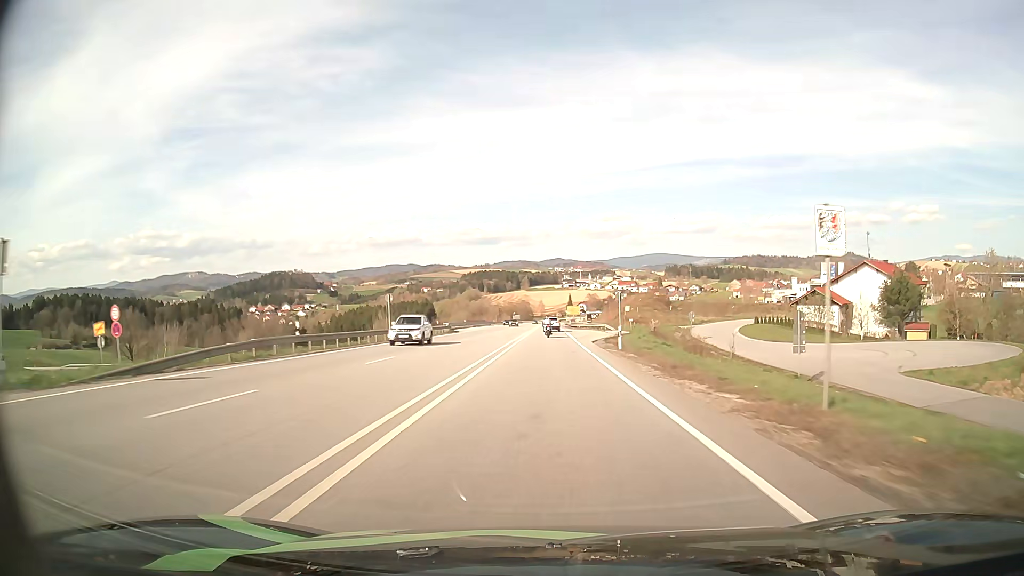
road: primary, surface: asphalt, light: Day
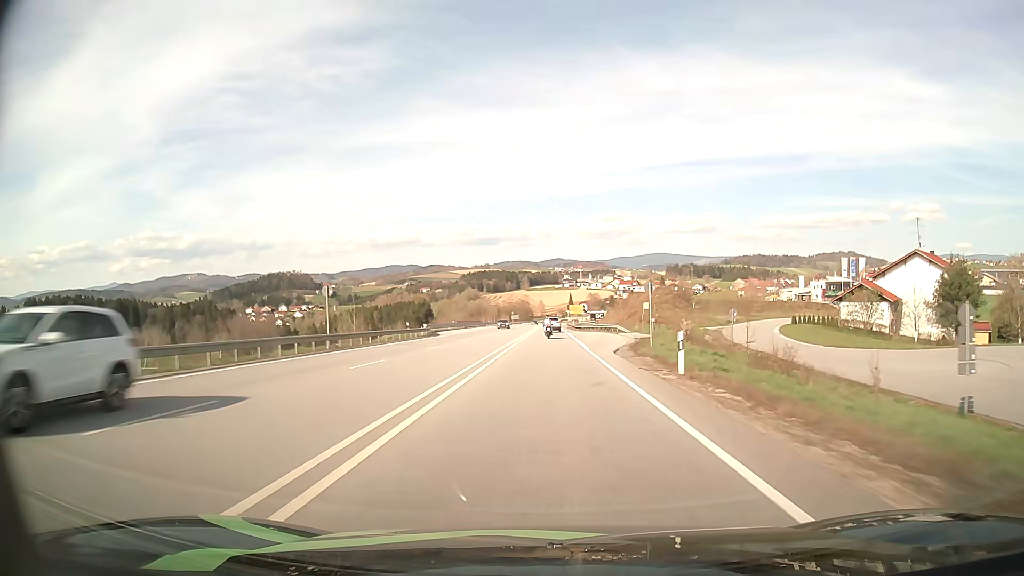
(0.0, +13.7) m; 0°
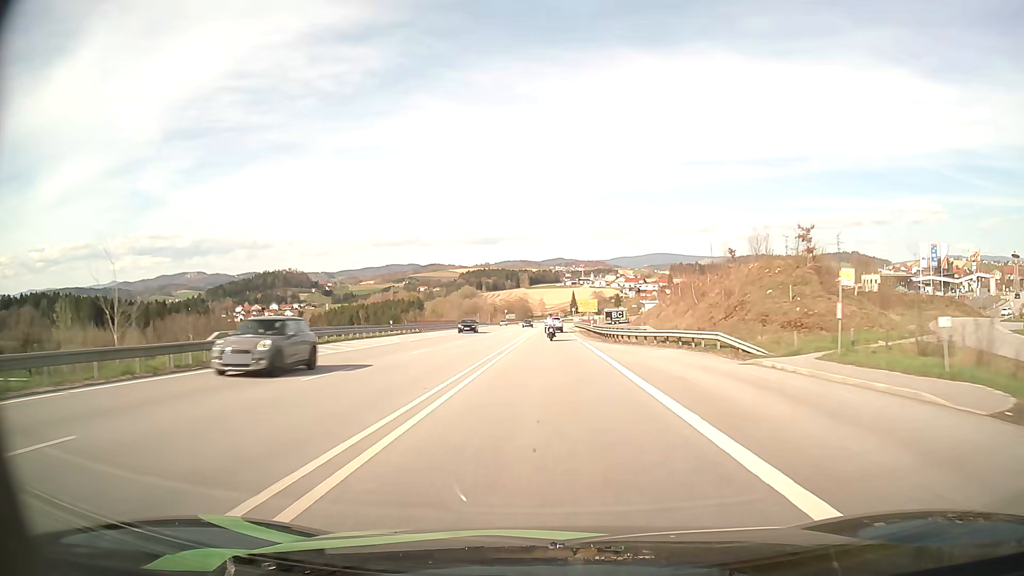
(0.0, +40.1) m; 0°
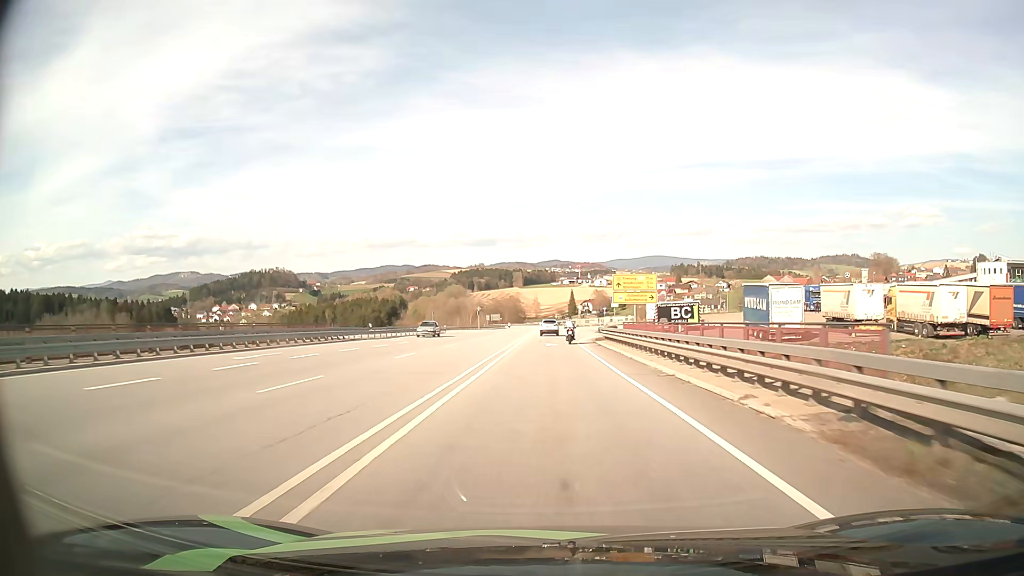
(+0.2, +62.3) m; +1°
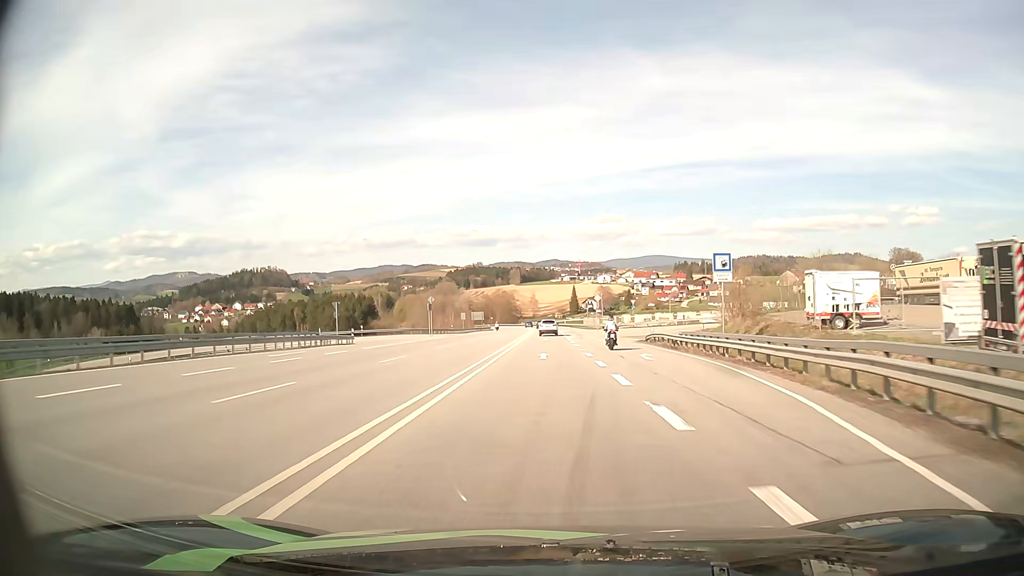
(+0.1, +49.6) m; 0°
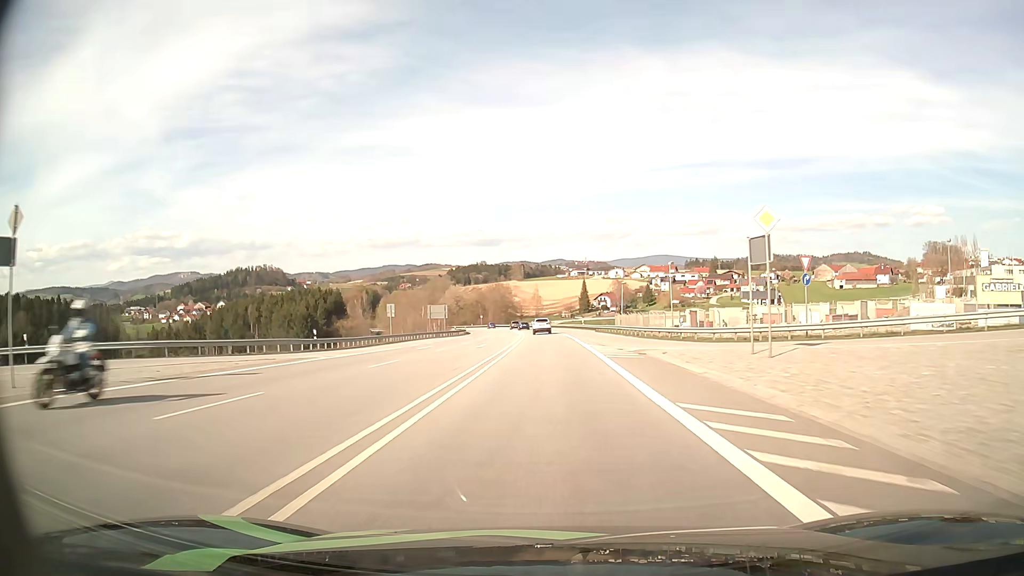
(0.0, +62.3) m; 0°
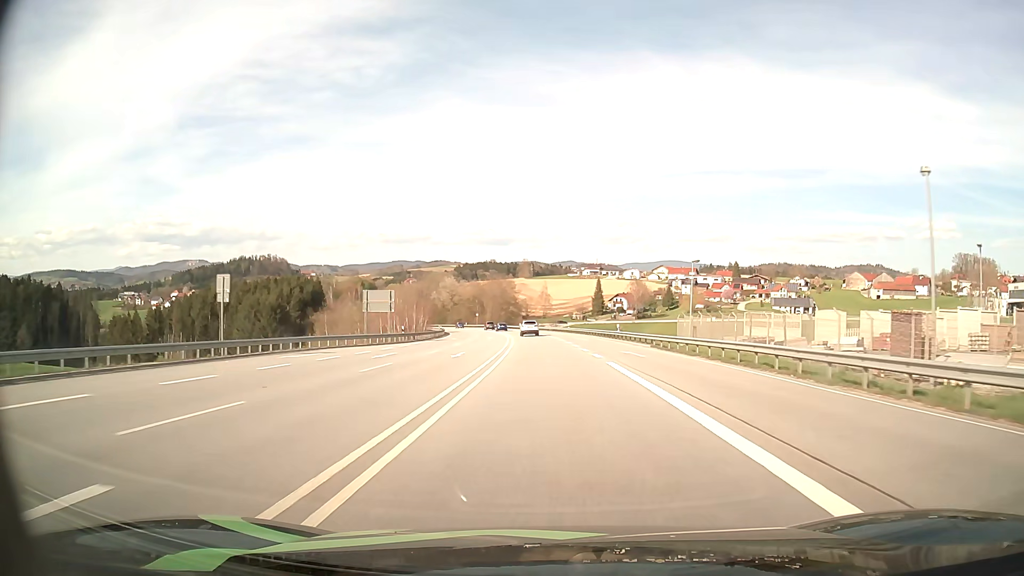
(-0.2, +37.4) m; -1°
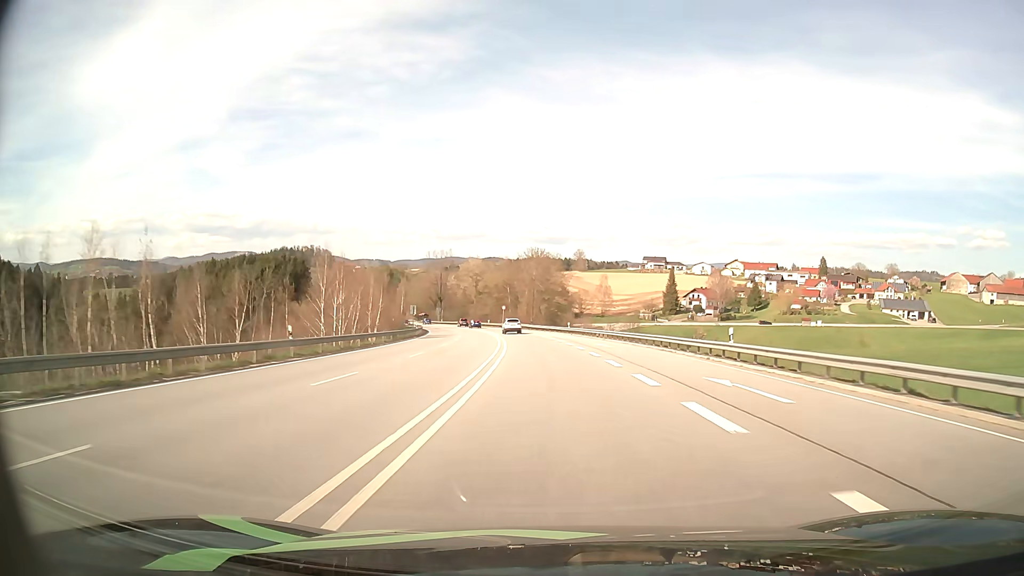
(-1.8, +65.2) m; -4°
(0, +10) (0, +20) (-1, +30) (-1, +40) (-2, +50) (-3, +60) (-4, +70) (-5, +80) (-7, +90) (-9, +99) m
